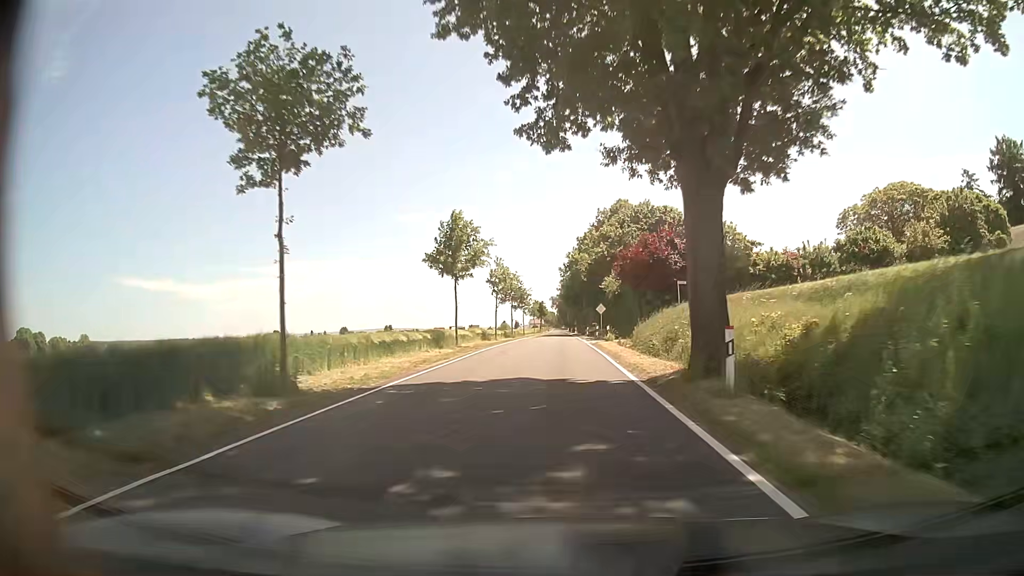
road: tertiary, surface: asphalt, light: Day
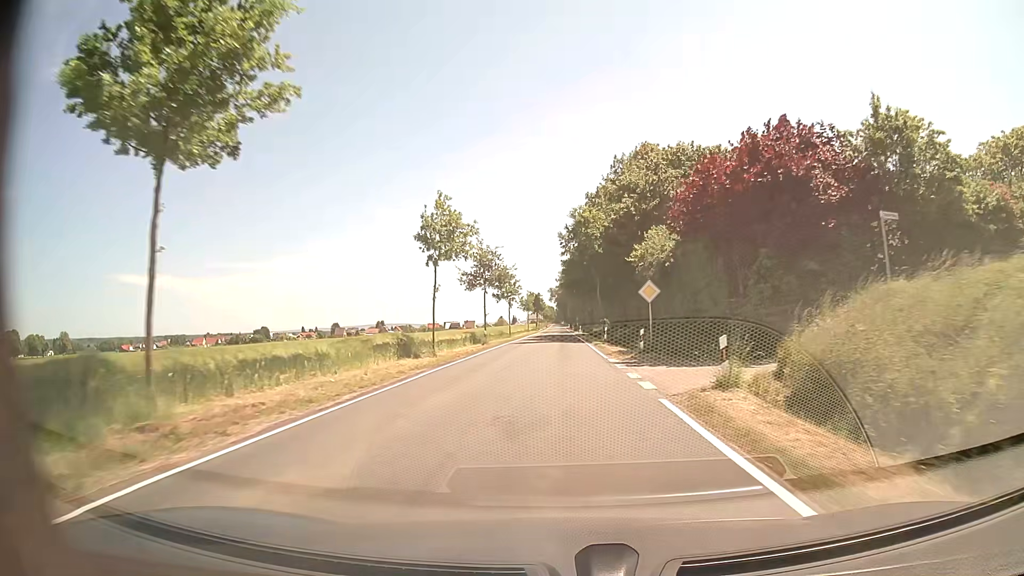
(+0.1, +28.4) m; 0°
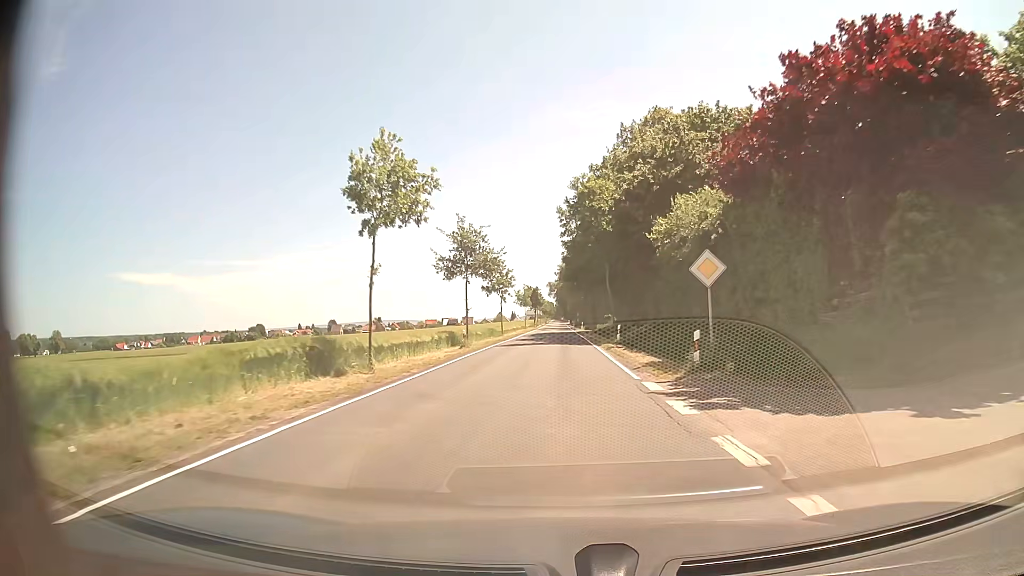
(0.0, +9.8) m; 0°
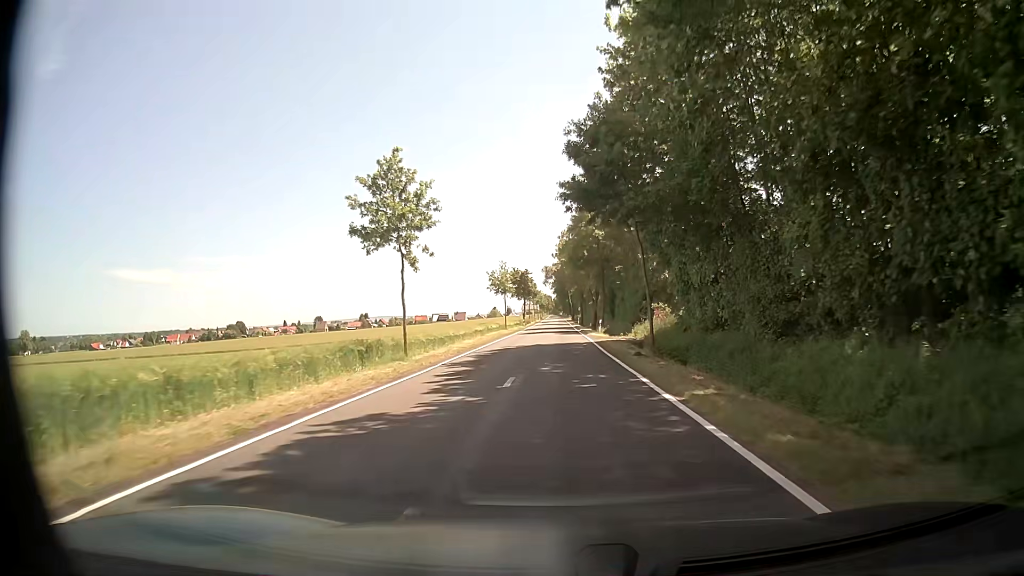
(0.0, +40.6) m; 0°
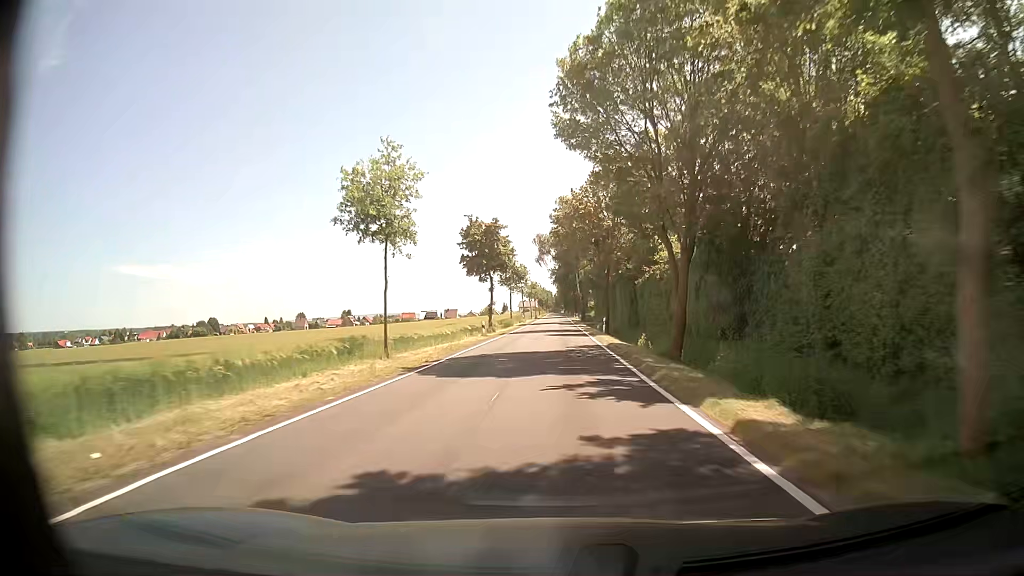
(0.0, +53.5) m; 0°
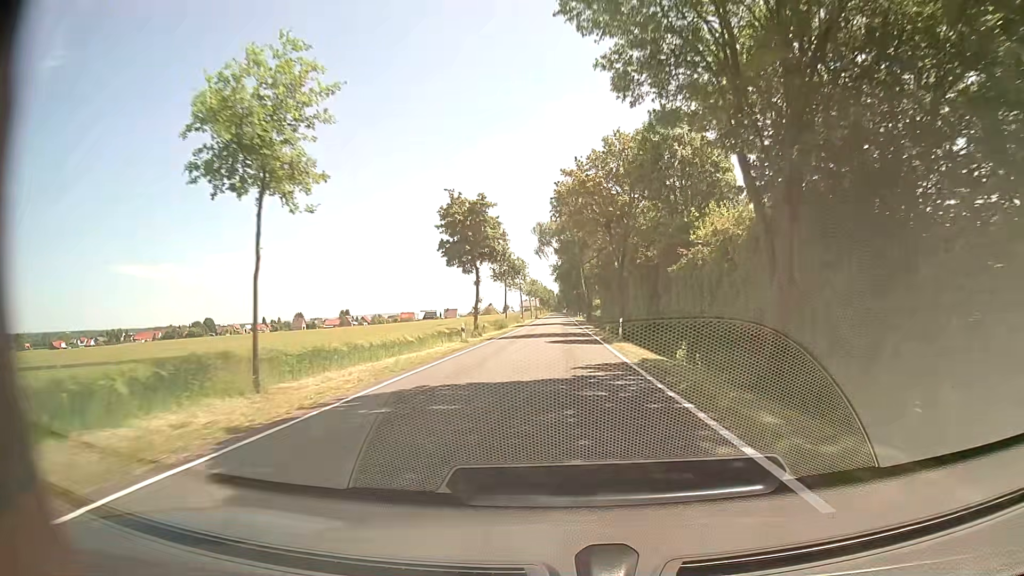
(0.0, +10.5) m; 0°
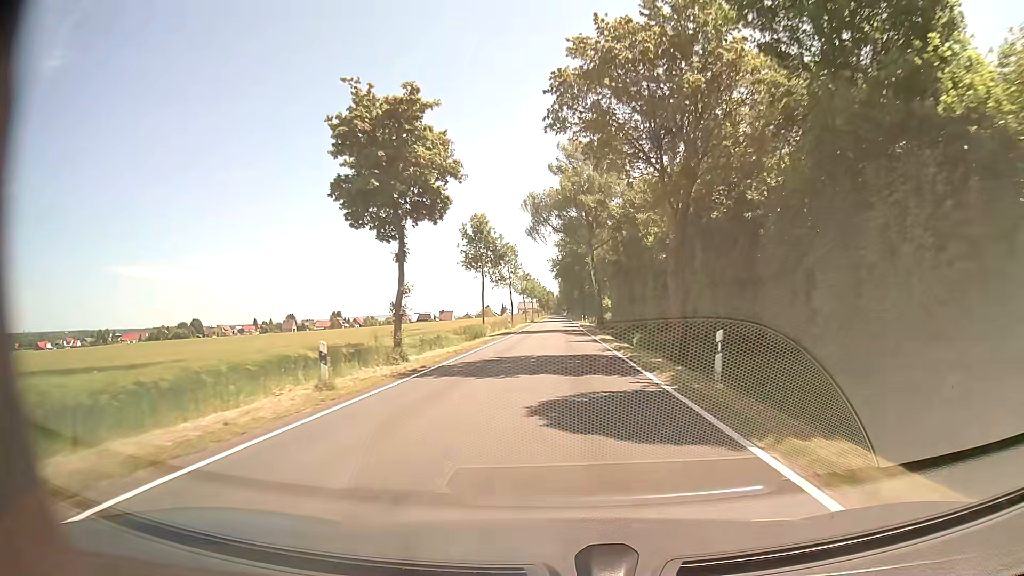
(-0.1, +20.8) m; 0°
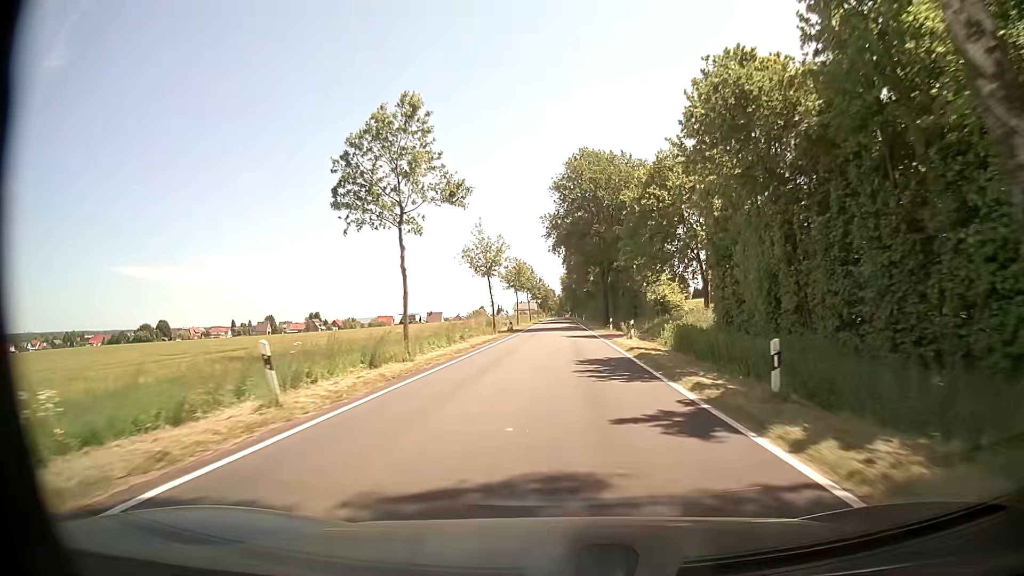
(-0.3, +53.1) m; 0°
(0, +10) (0, +20) (0, +30) (0, +40) (0, +50) (0, +60) (0, +70) (0, +80) (+1, +90) (+1, +100) m
